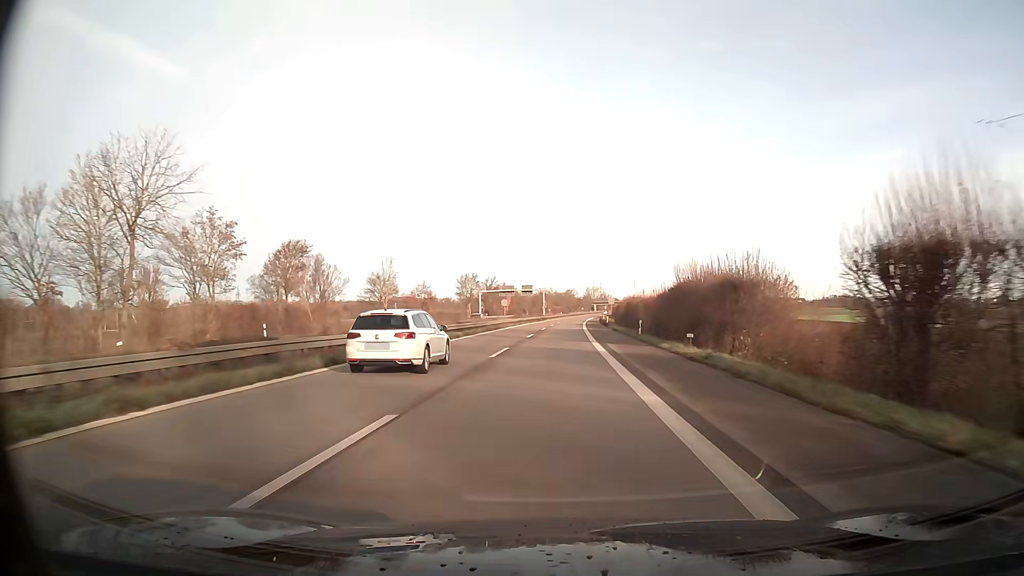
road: trunk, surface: asphalt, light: Day
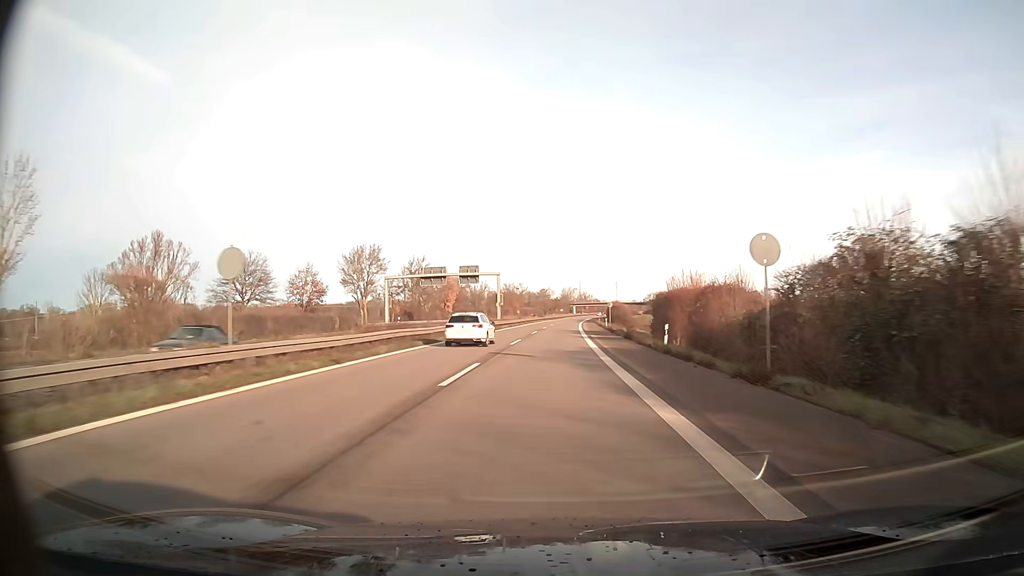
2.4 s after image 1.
(+1.2, +62.4) m; +2°
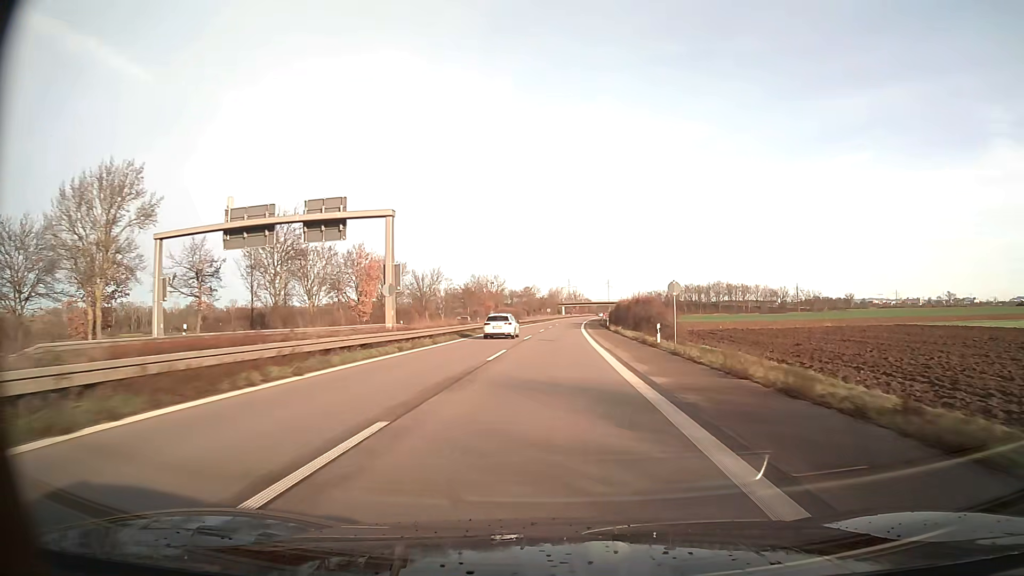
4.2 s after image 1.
(+0.4, +47.1) m; +1°
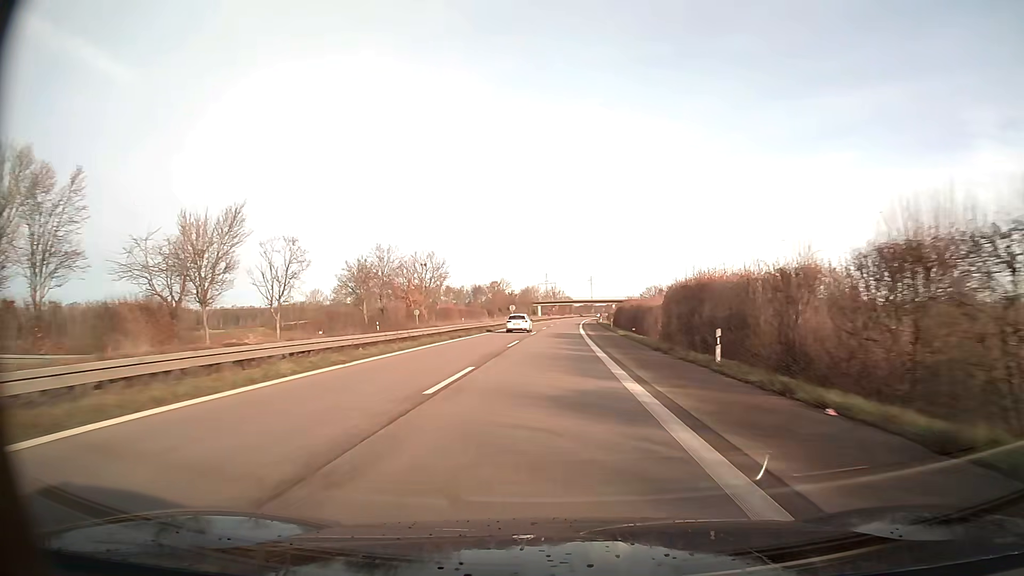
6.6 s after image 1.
(+1.1, +63.4) m; +2°
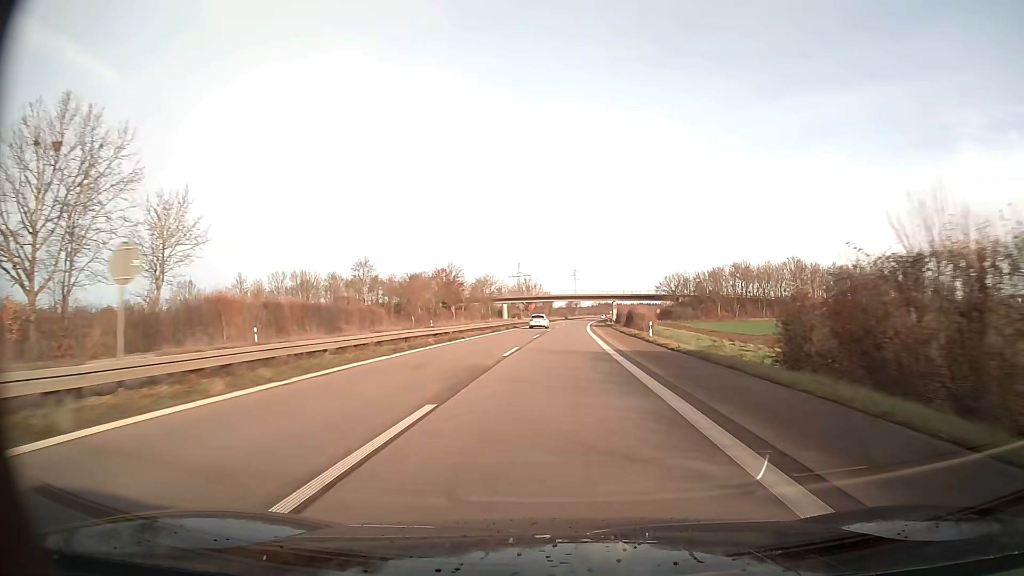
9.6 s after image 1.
(+1.2, +80.1) m; +2°
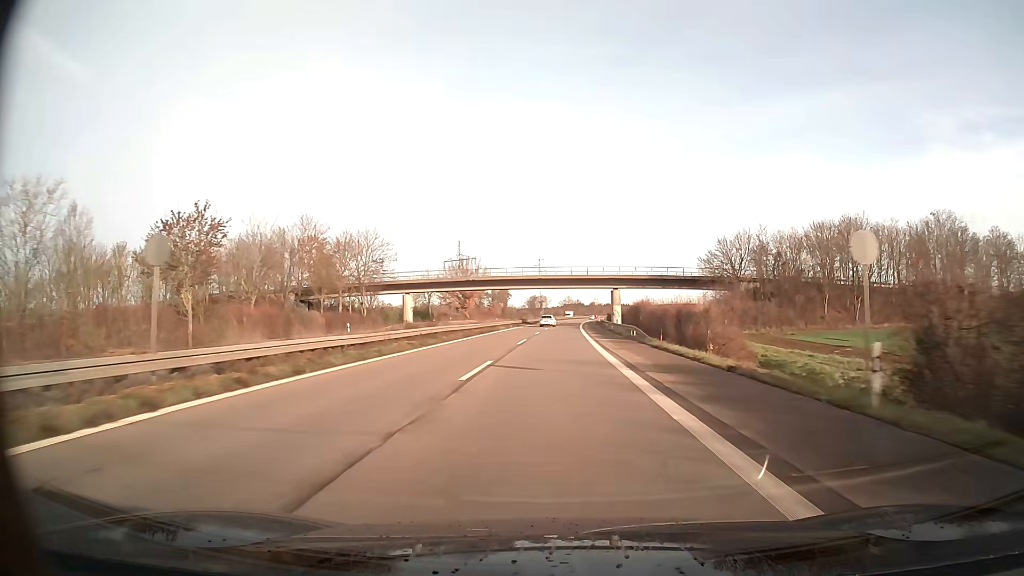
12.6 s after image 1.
(+2.2, +80.4) m; +3°
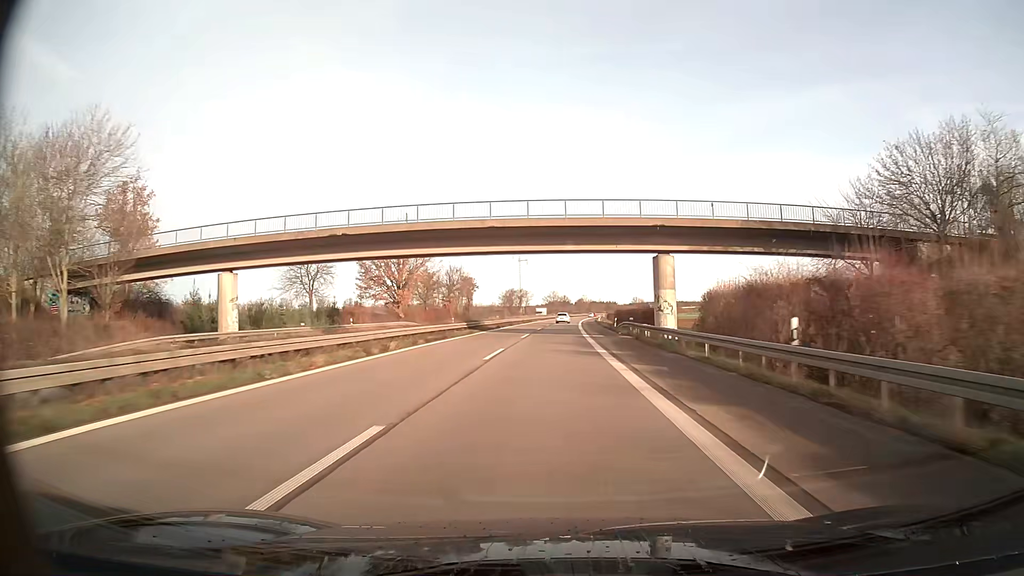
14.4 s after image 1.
(+0.6, +48.3) m; +1°
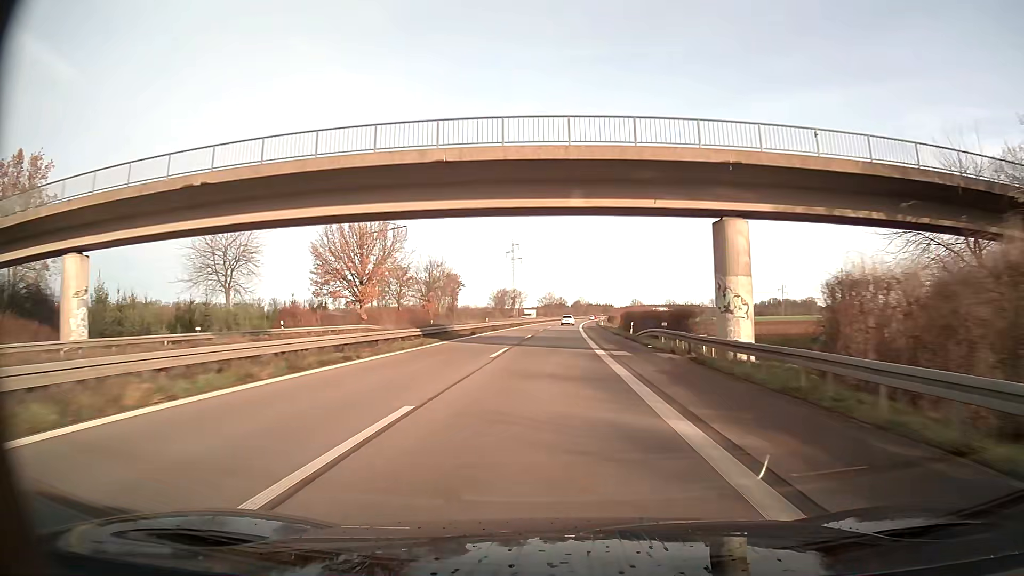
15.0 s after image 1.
(0.0, +16.1) m; 0°
